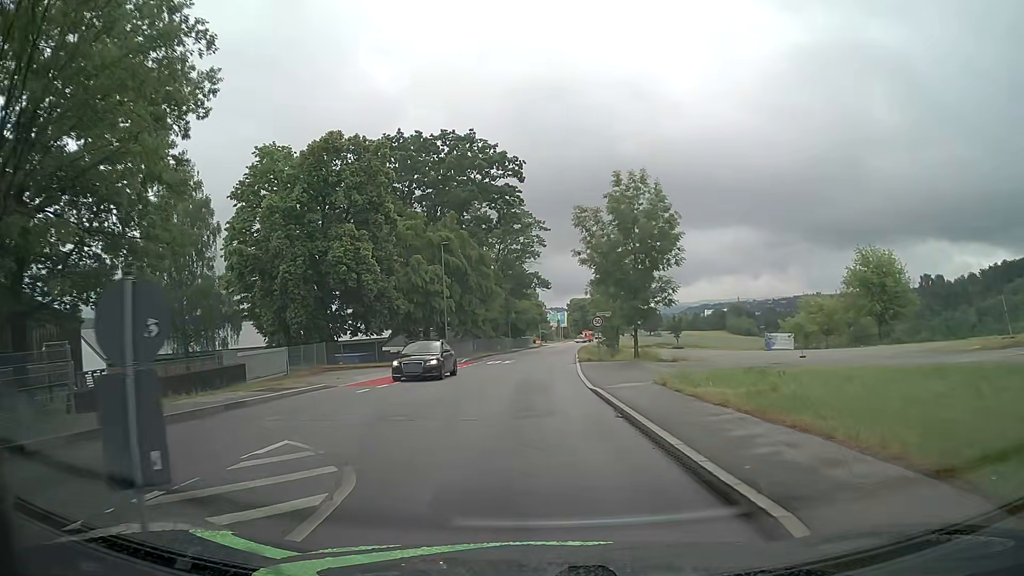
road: tertiary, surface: asphalt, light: Day
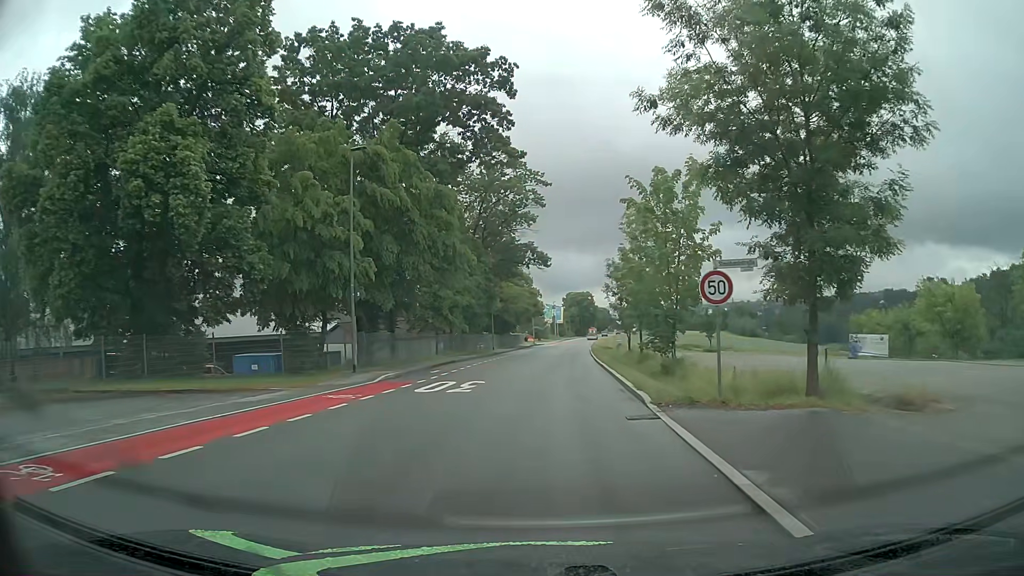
(0.0, +23.1) m; +1°
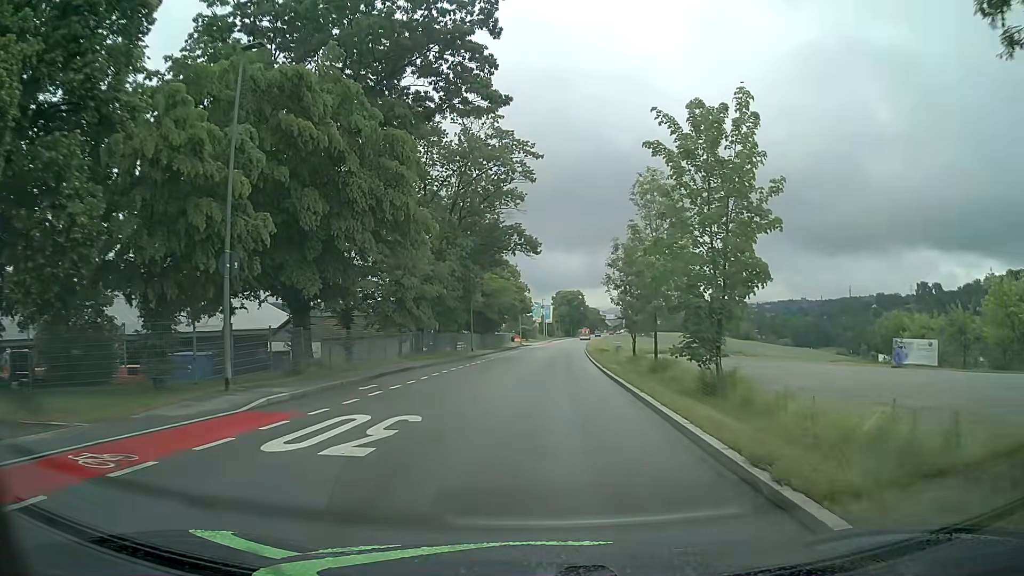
(+0.1, +9.3) m; +1°
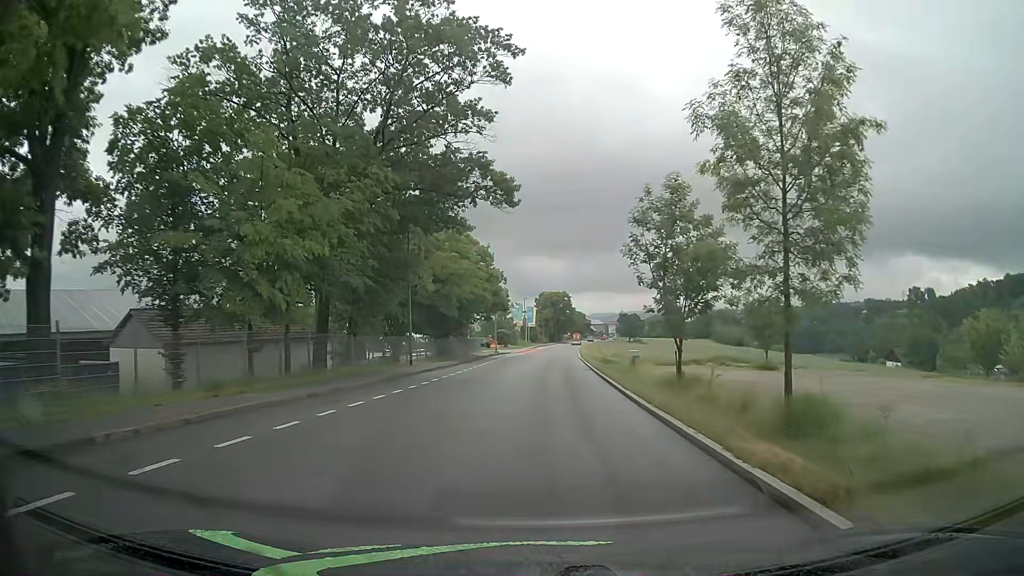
(+0.4, +19.9) m; +2°
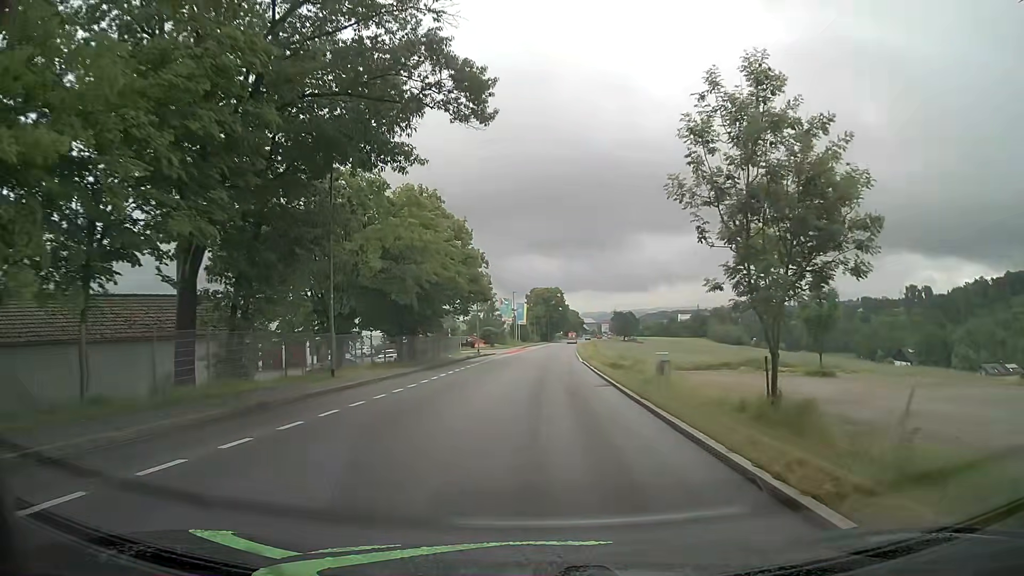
(+0.1, +12.1) m; +1°
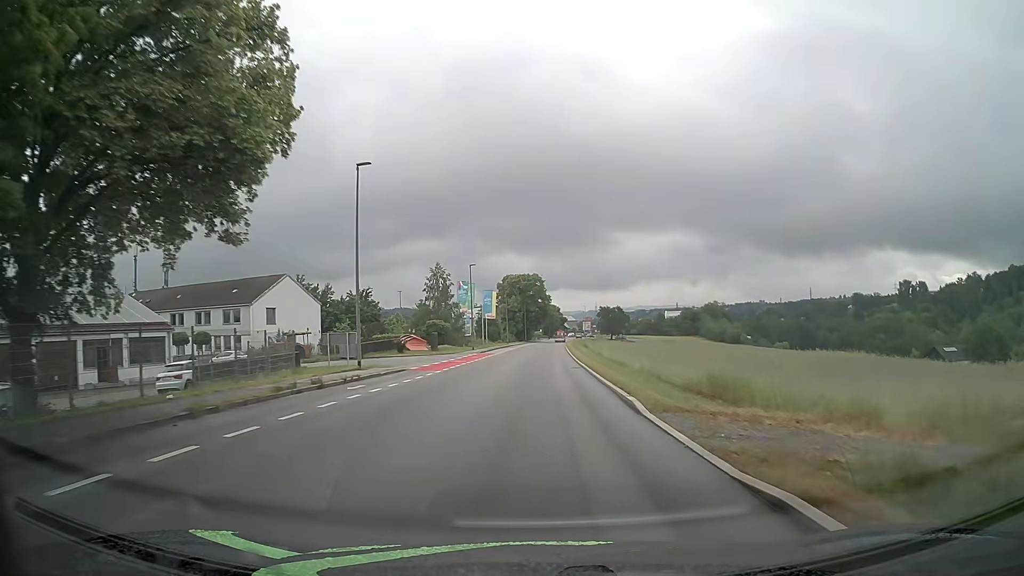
(+0.6, +35.6) m; +2°
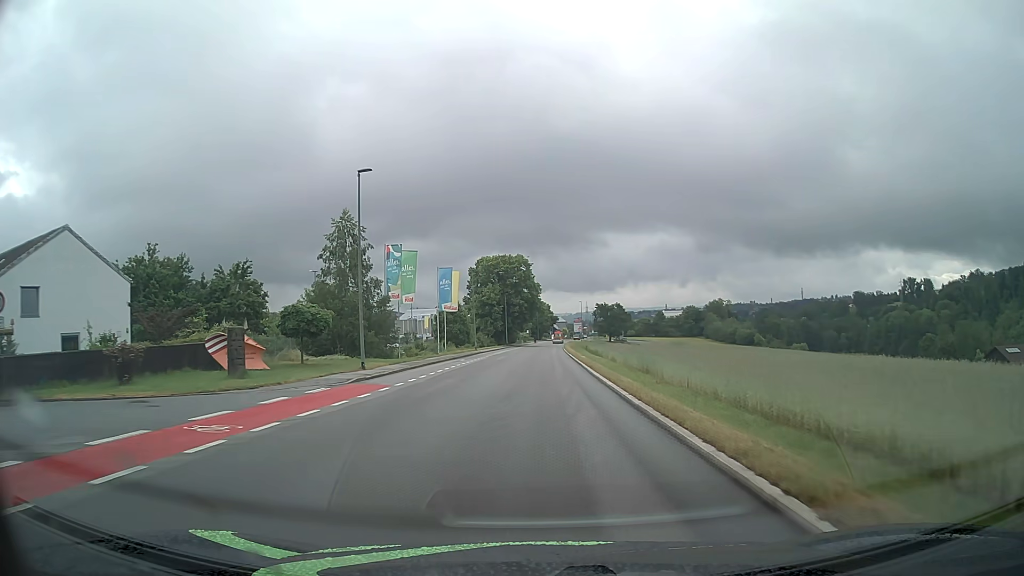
(+0.3, +37.5) m; +1°
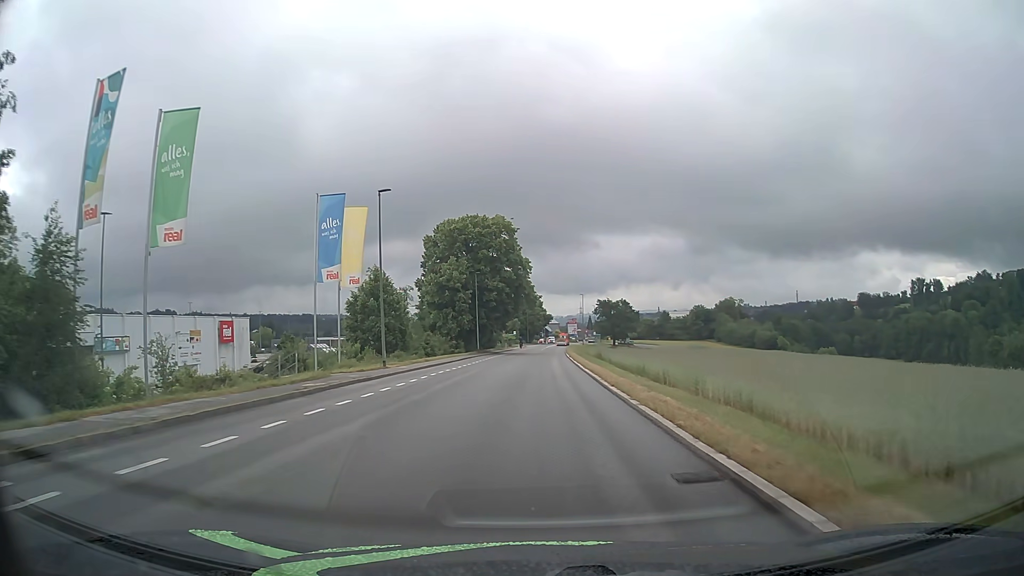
(+0.2, +37.6) m; +1°
(0, +10) (0, +20) (0, +30) (0, +40) (0, +50) (+1, +60) (+1, +70) (+1, +80) (+2, +90) (+2, +100) m
